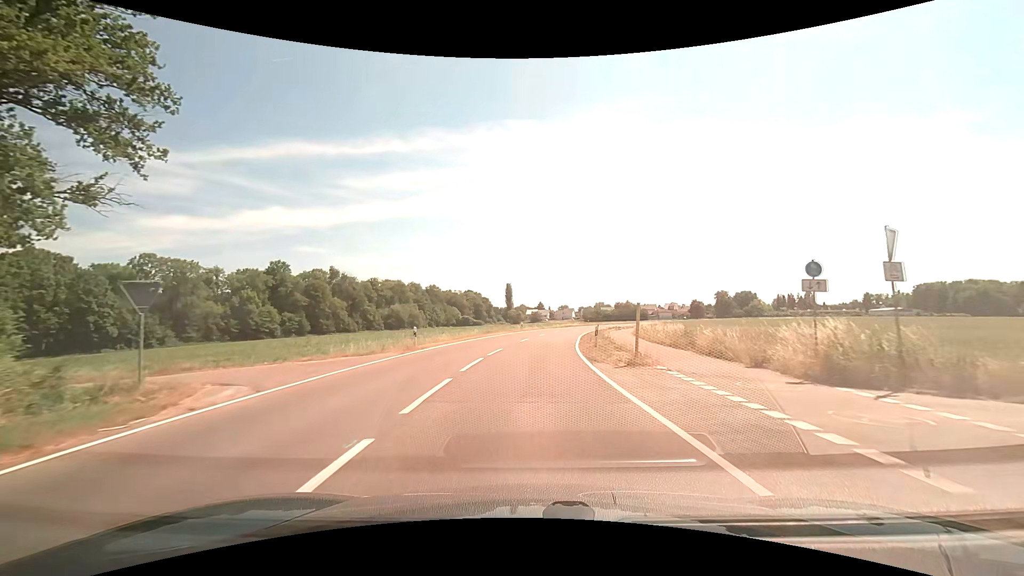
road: tertiary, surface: asphalt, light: Day
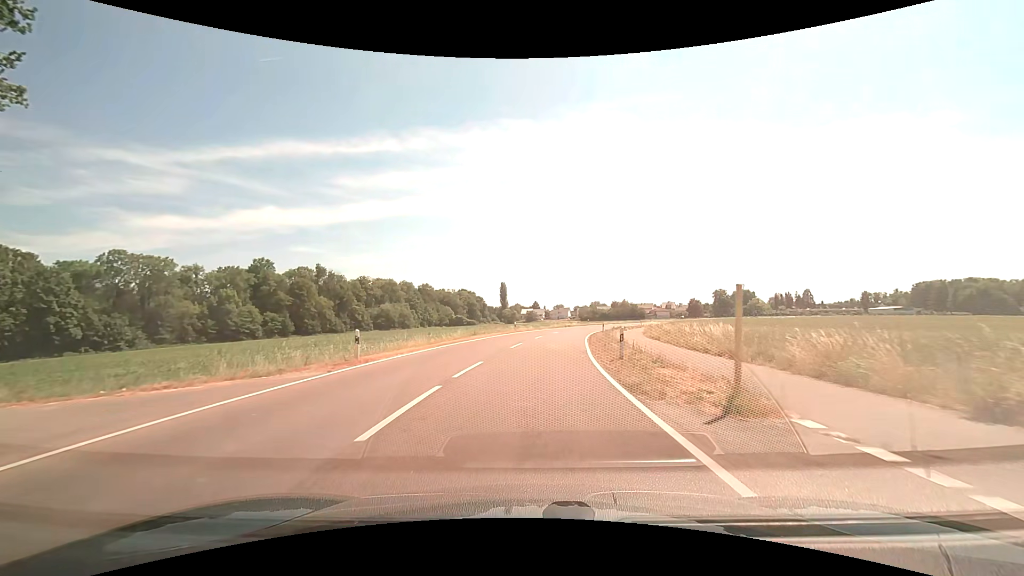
(0.0, +7.8) m; 0°
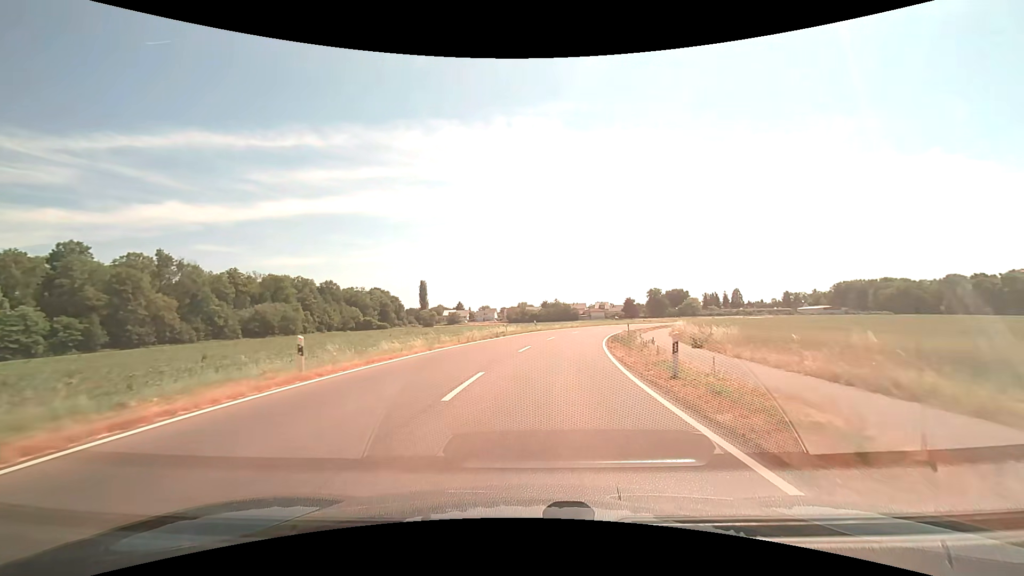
(+2.1, +38.9) m; +8°
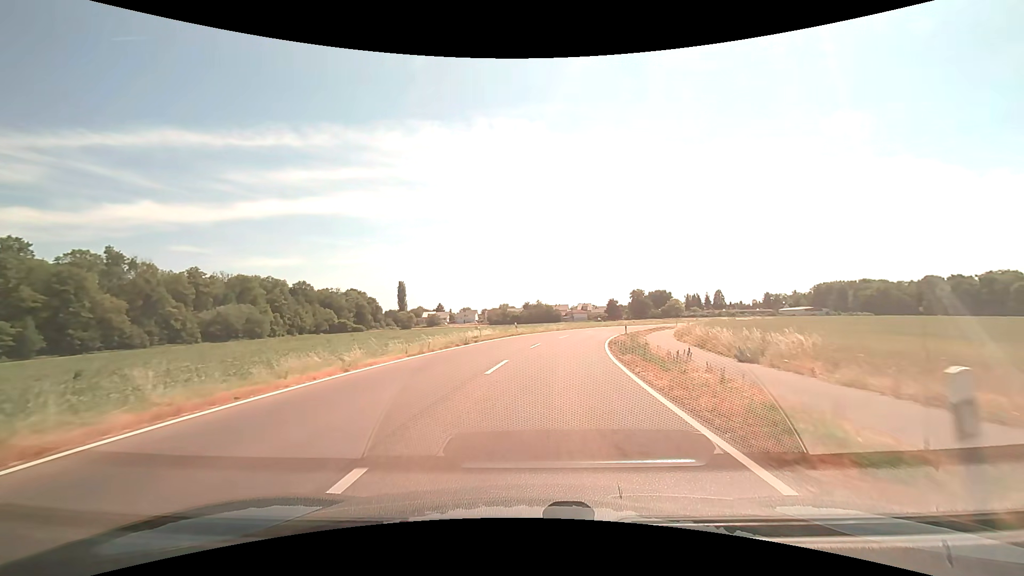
(+0.1, +7.9) m; +2°
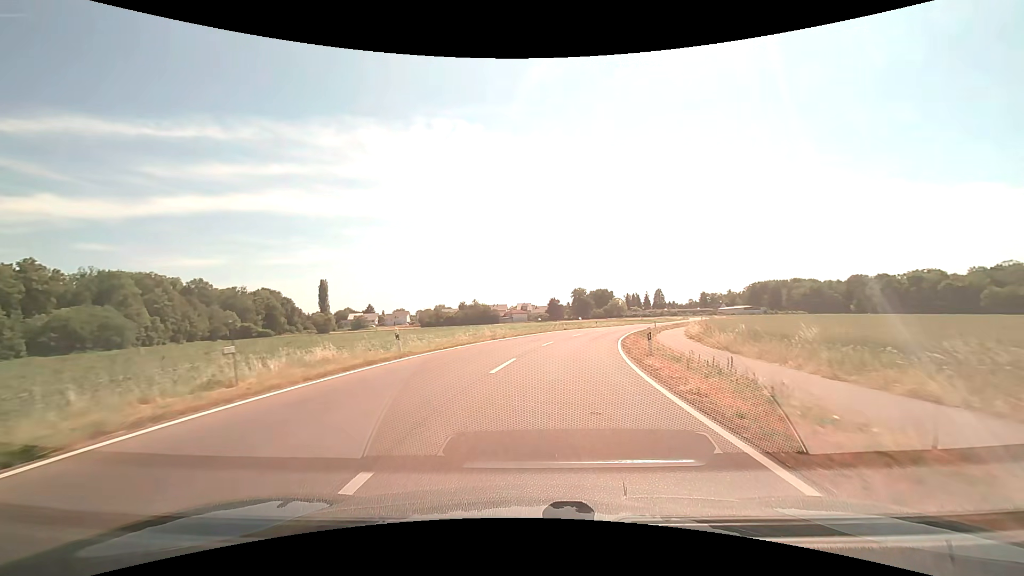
(+1.4, +24.0) m; +7°
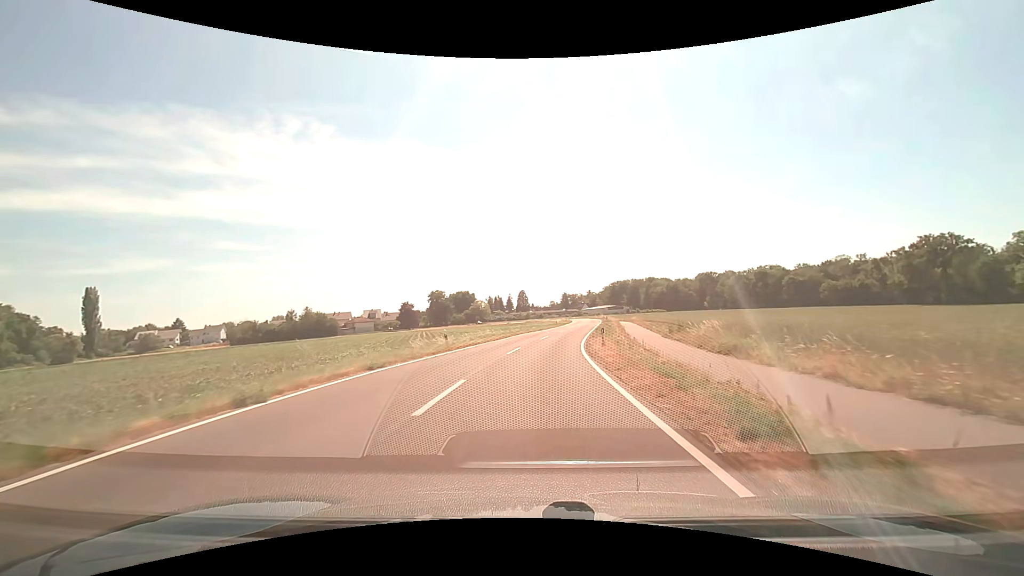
(+5.7, +40.3) m; +16°
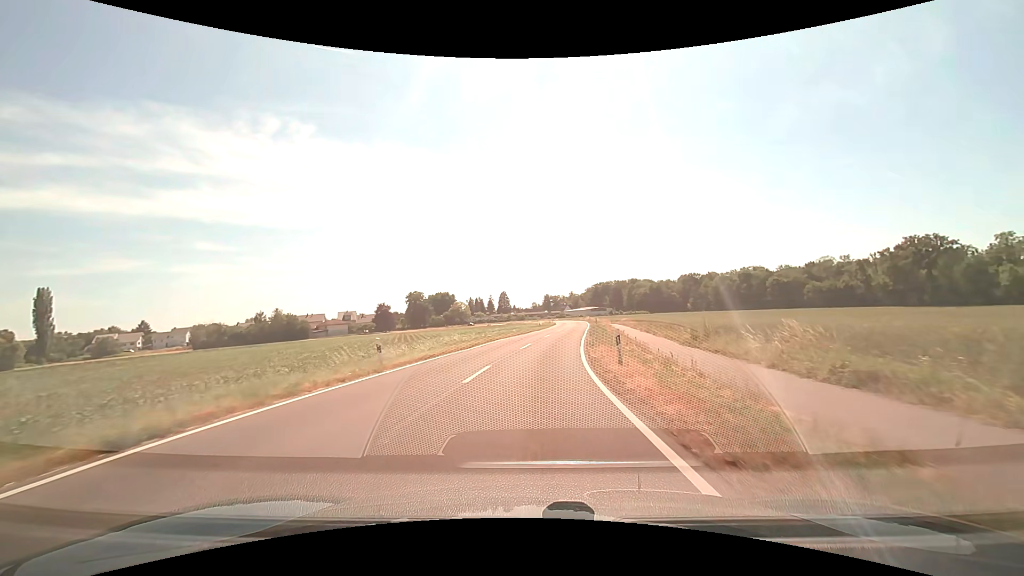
(+0.1, +8.0) m; +2°
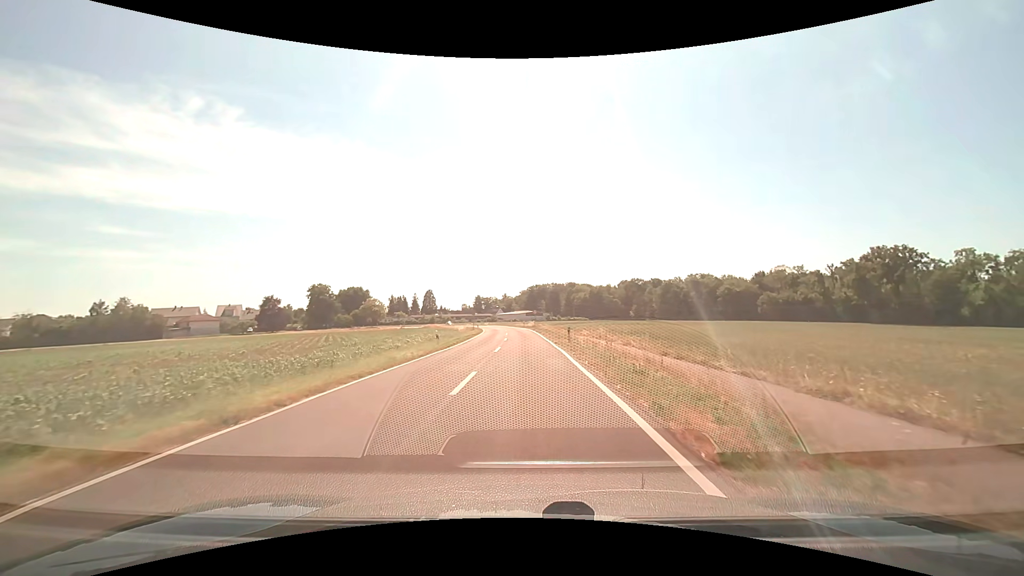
(+2.5, +37.4) m; +8°
(0, +10) (0, +20) (0, +30) (0, +40) (0, +50) (-1, +60) (-1, +70) (-2, +80) (-4, +90) (-5, +100) m
